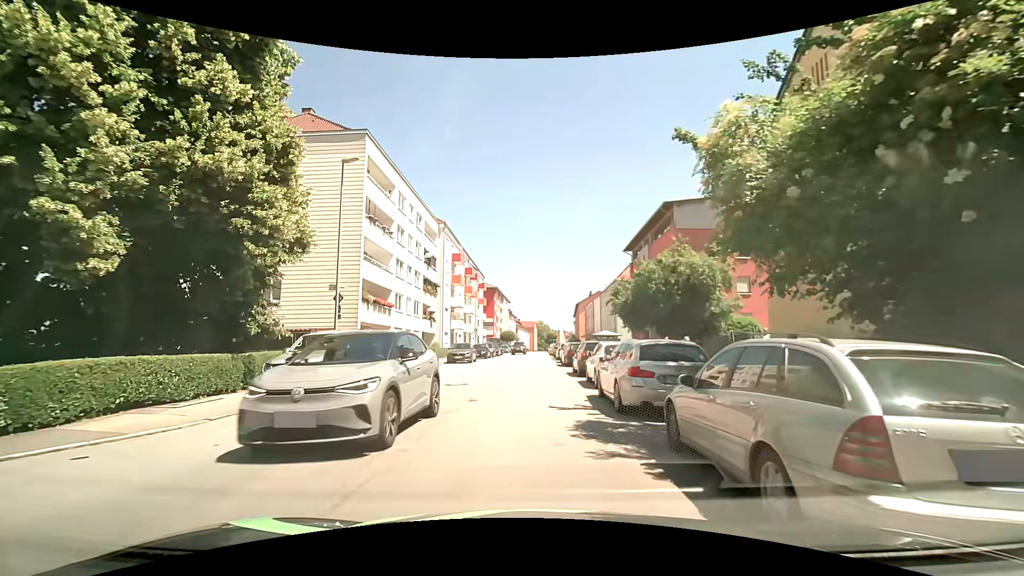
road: tertiary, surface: asphalt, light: Day
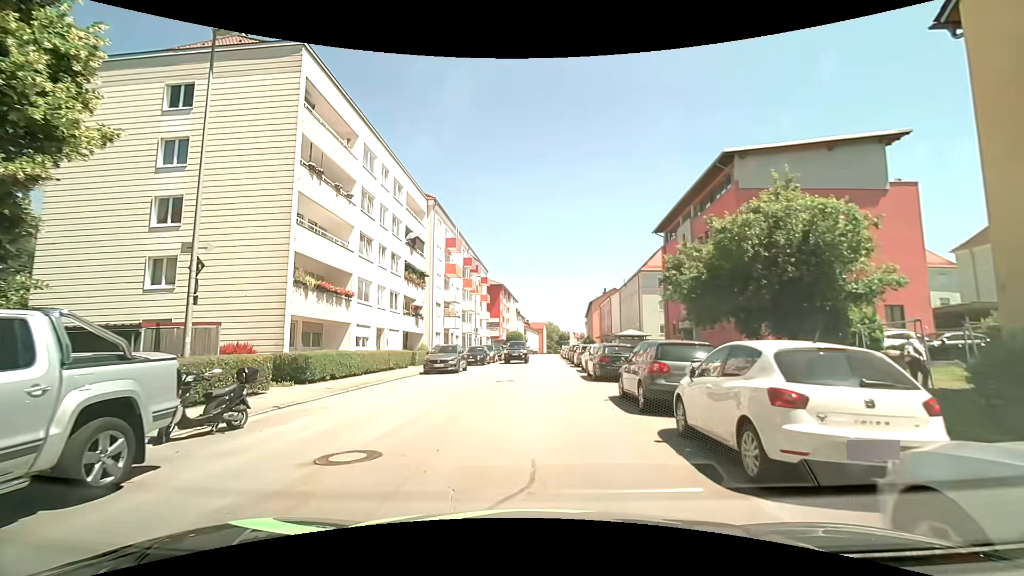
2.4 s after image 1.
(0.0, +10.5) m; -1°
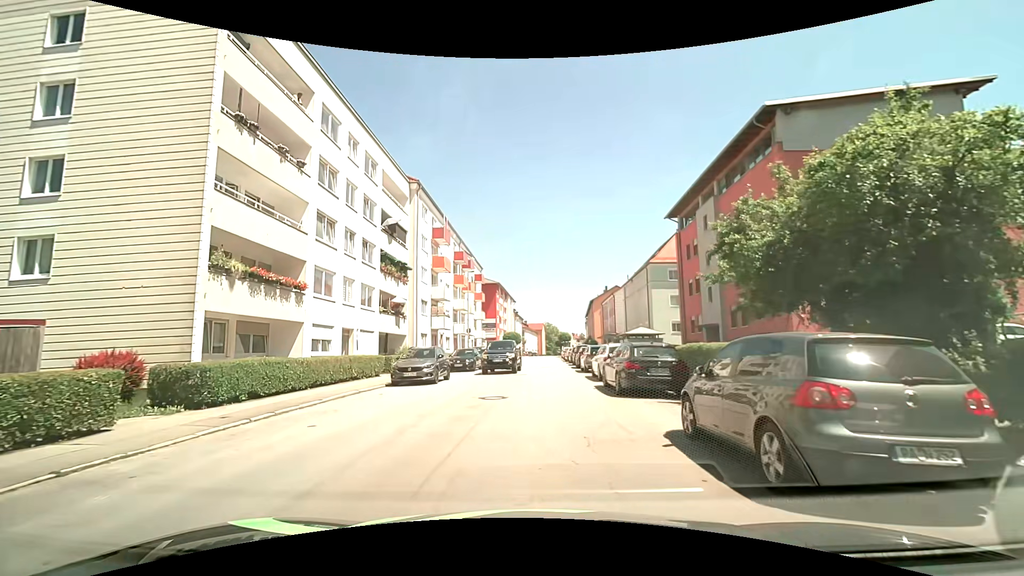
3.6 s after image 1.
(+0.1, +5.6) m; +1°
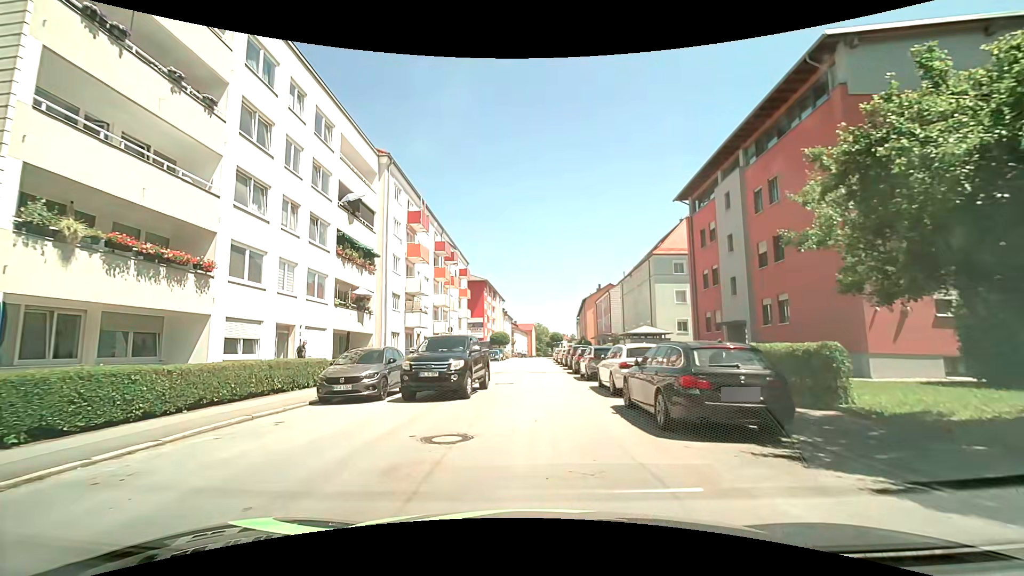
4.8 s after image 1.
(0.0, +5.8) m; 0°
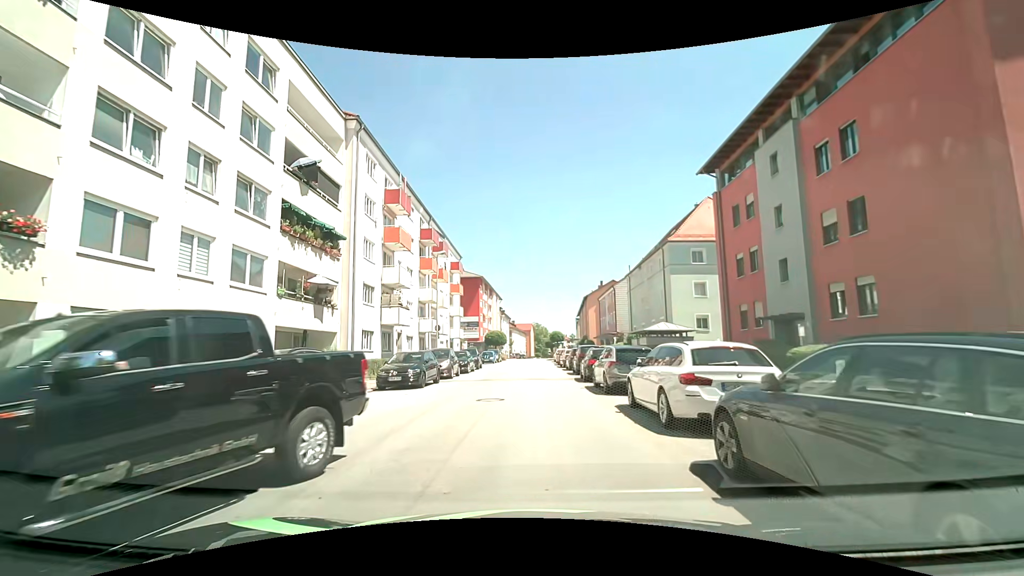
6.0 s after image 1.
(0.0, +5.9) m; +1°
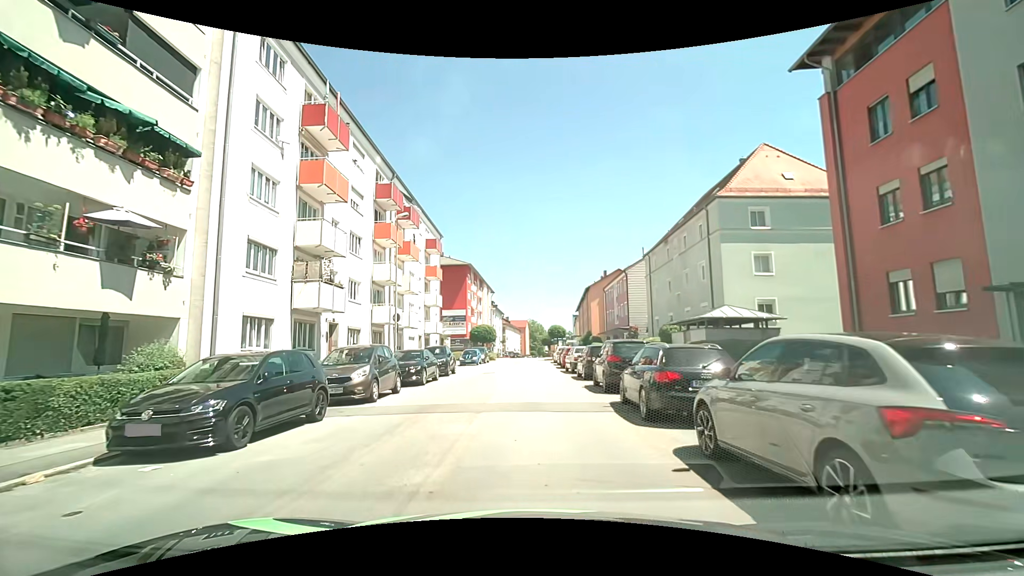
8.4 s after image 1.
(0.0, +12.0) m; 0°
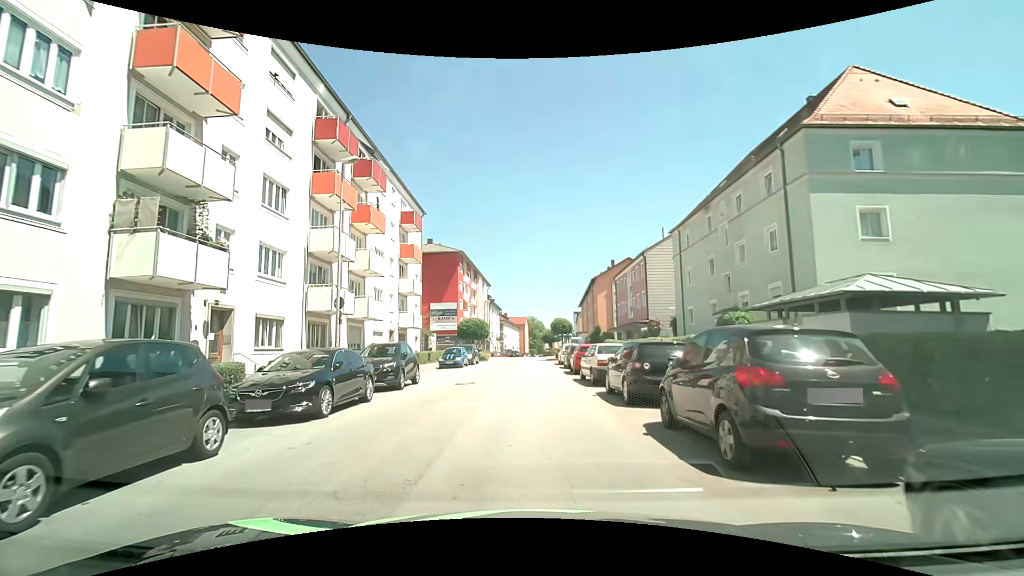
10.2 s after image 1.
(-0.1, +9.5) m; 0°
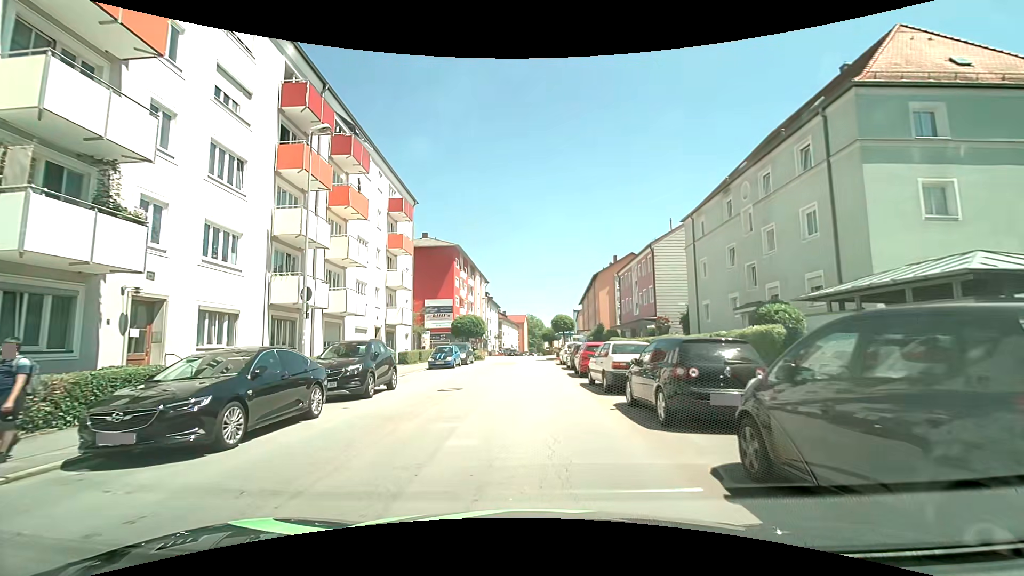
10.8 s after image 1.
(-0.1, +3.2) m; +1°
(0, +10) (0, +20) (-1, +30) (-1, +40) (-1, +50) (-1, +60) (-1, +70) (-1, +80) (-1, +90) (-2, +100) m
